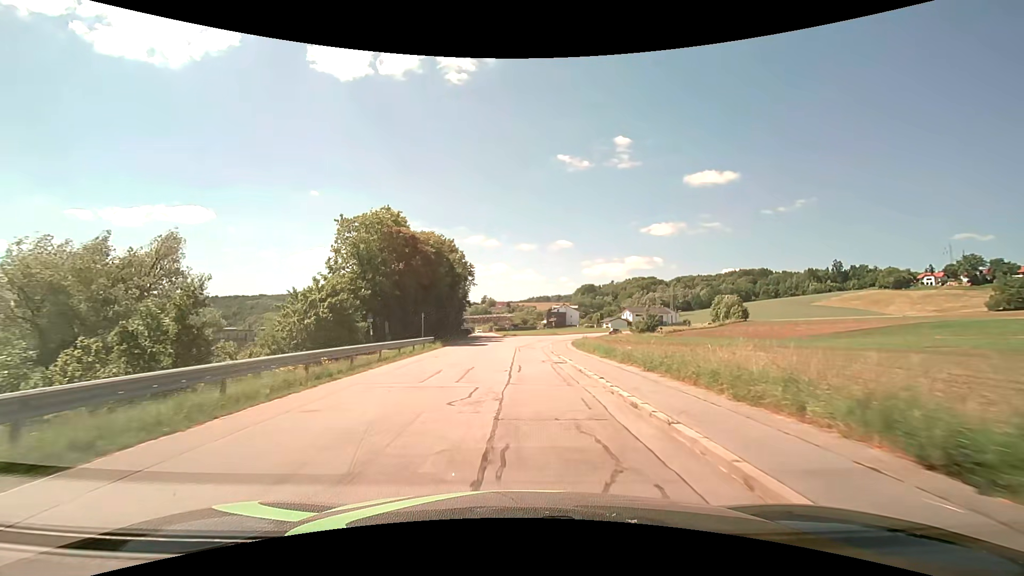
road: residential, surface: asphalt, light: Day
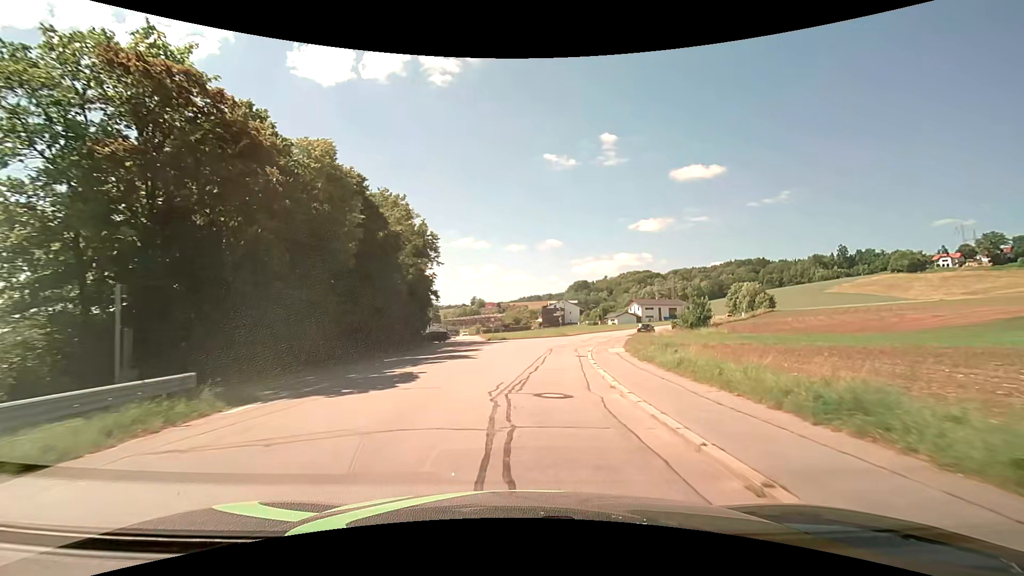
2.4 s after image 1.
(+0.2, +27.5) m; +1°
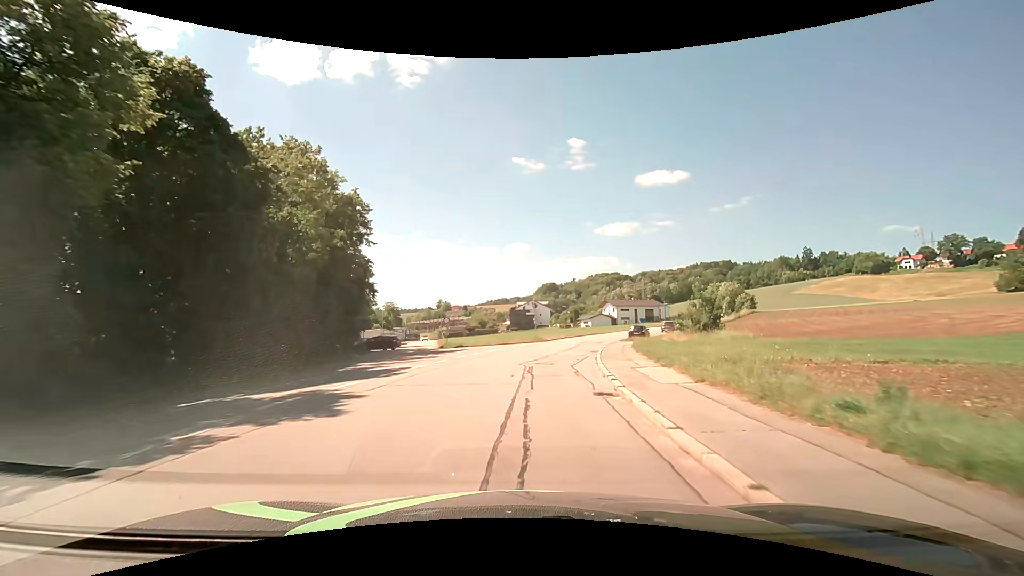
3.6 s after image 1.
(+0.4, +13.7) m; +3°
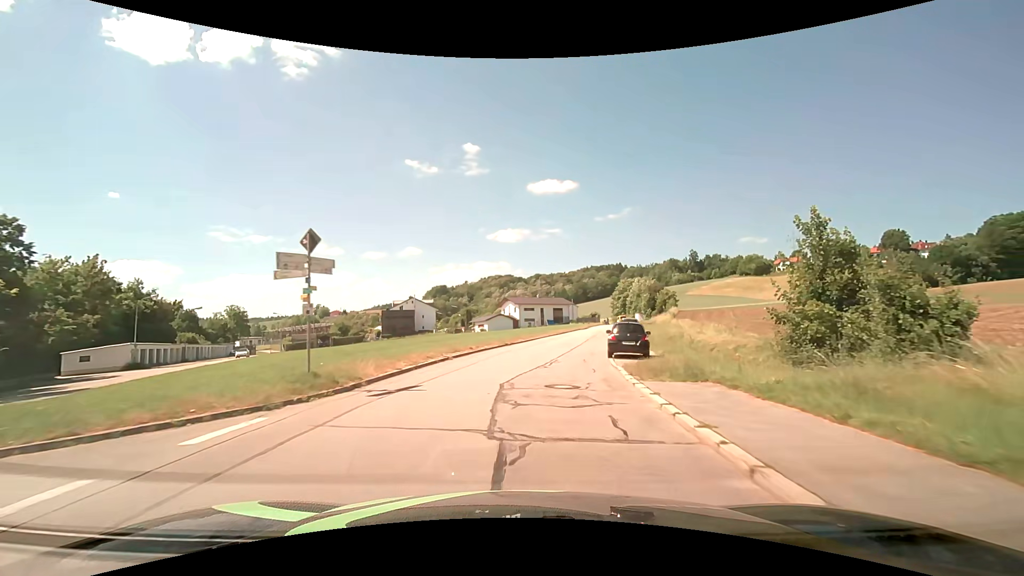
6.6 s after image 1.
(+3.4, +33.9) m; +13°
